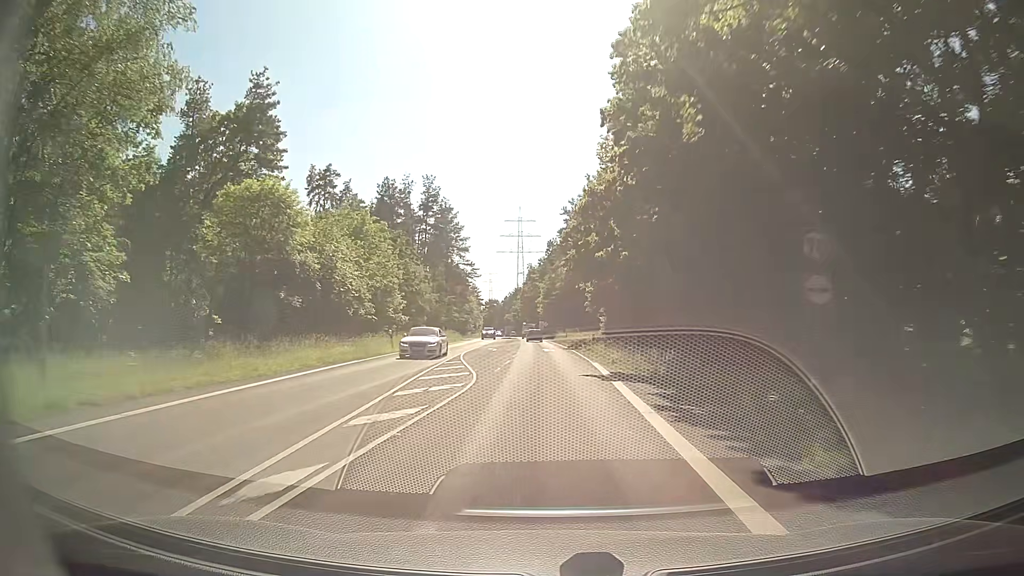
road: secondary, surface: asphalt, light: Day
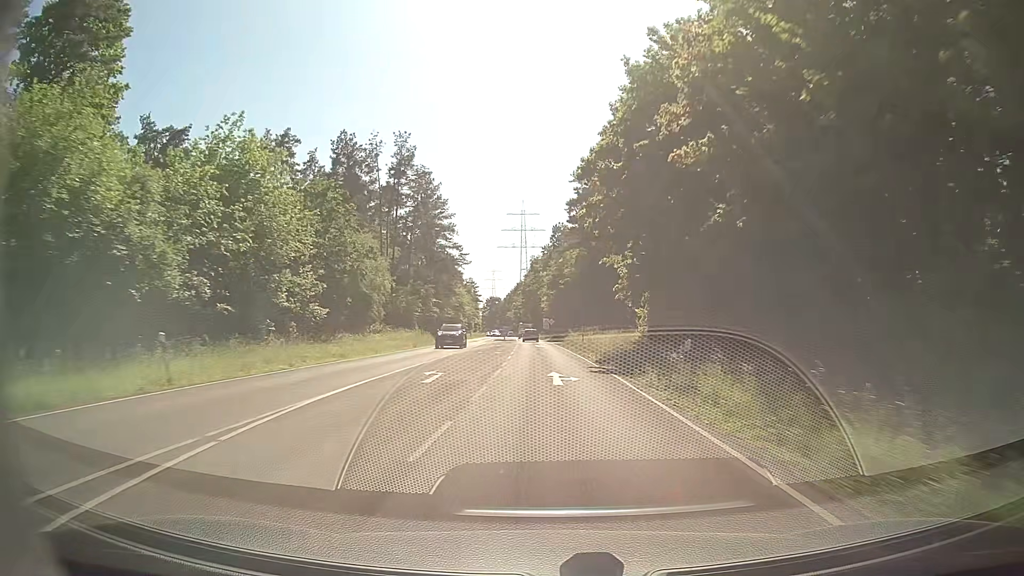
(-0.3, +24.9) m; -1°
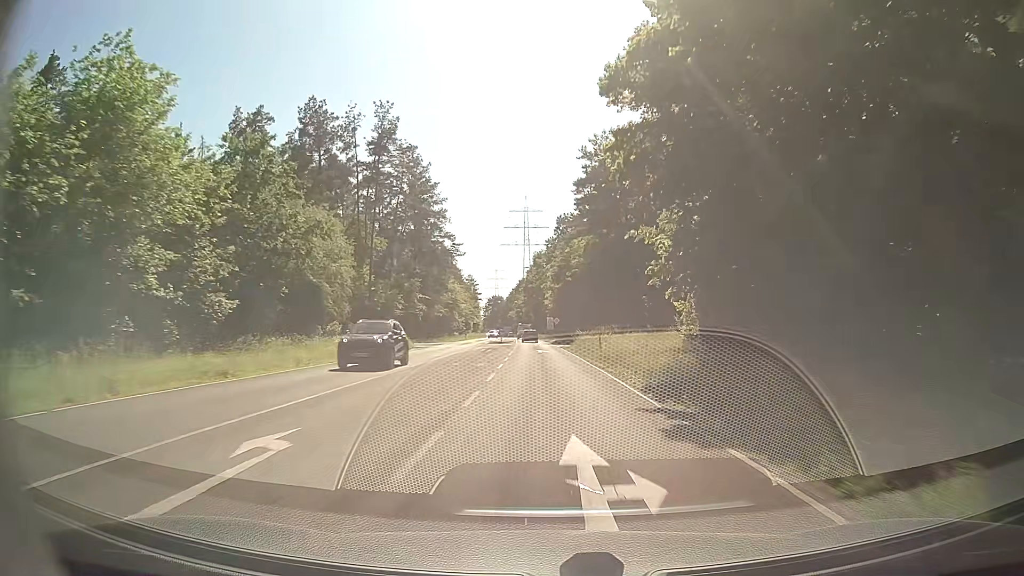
(+0.1, +12.4) m; 0°
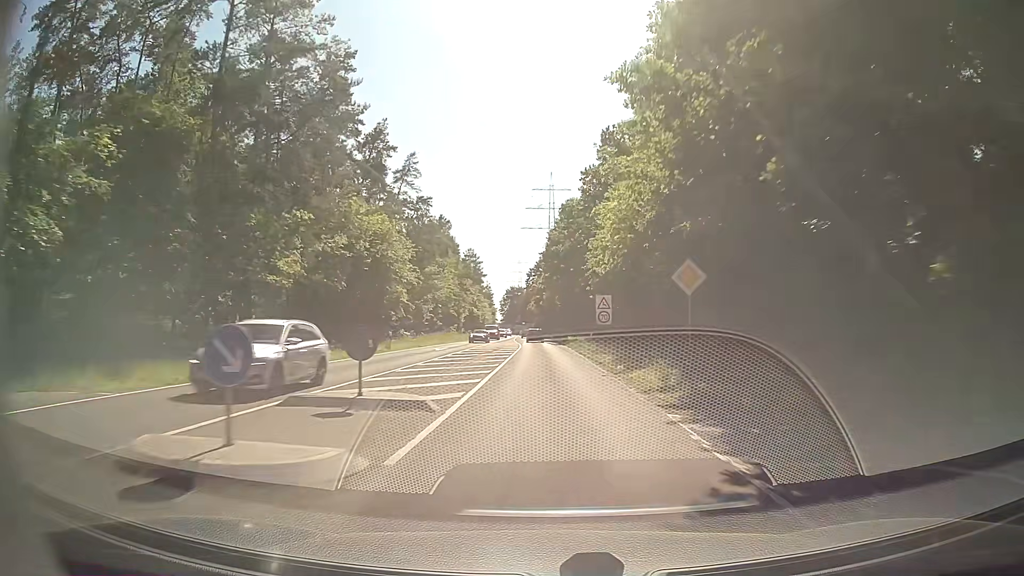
(-1.1, +62.0) m; -2°
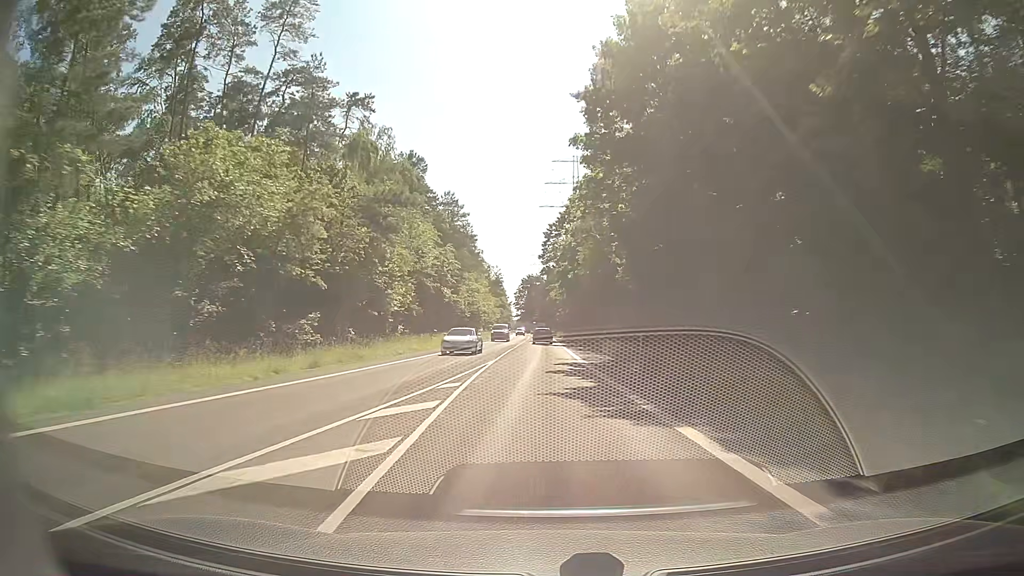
(-1.3, +61.8) m; -2°
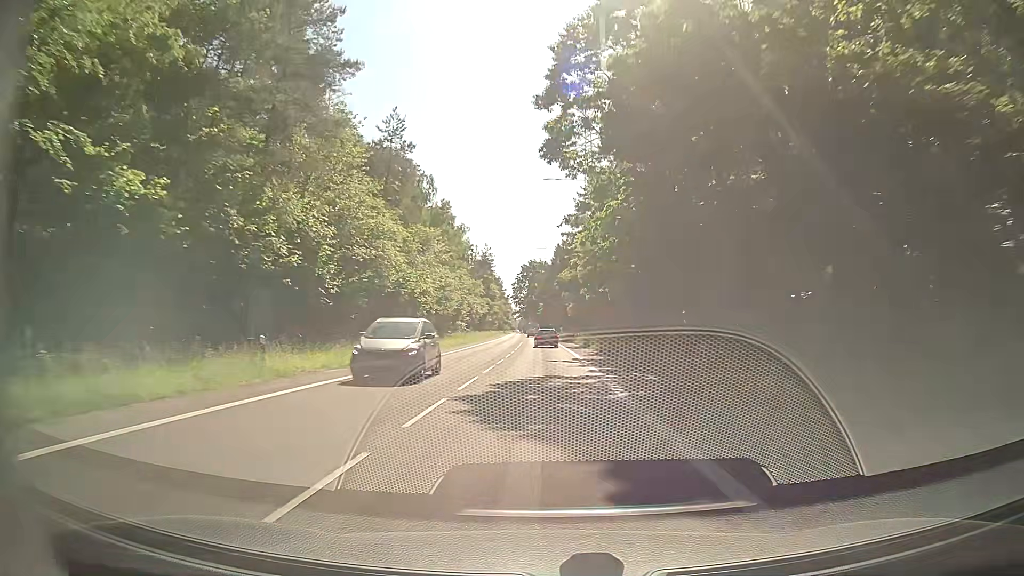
(-0.2, +60.0) m; 0°
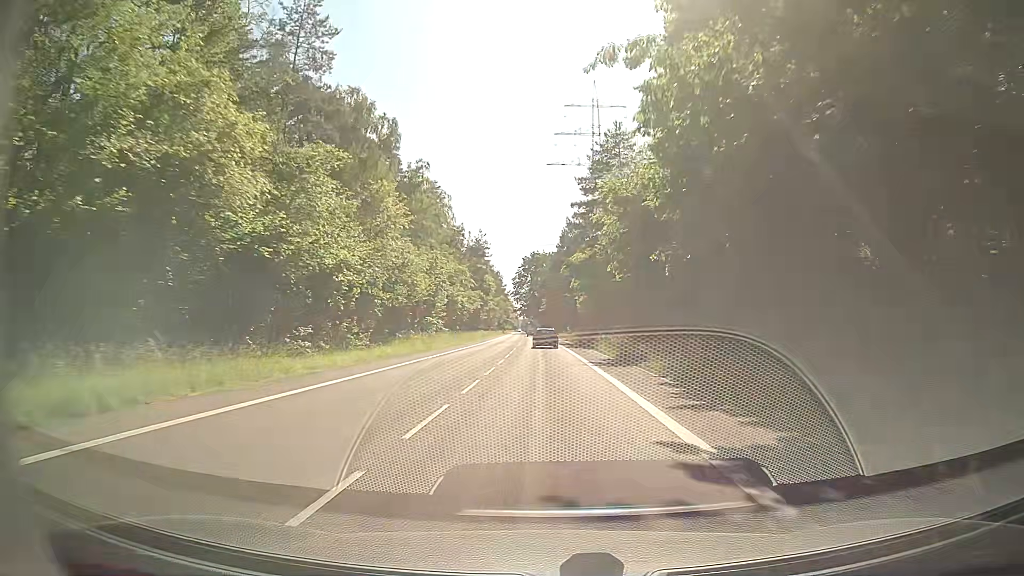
(-0.2, +23.7) m; 0°
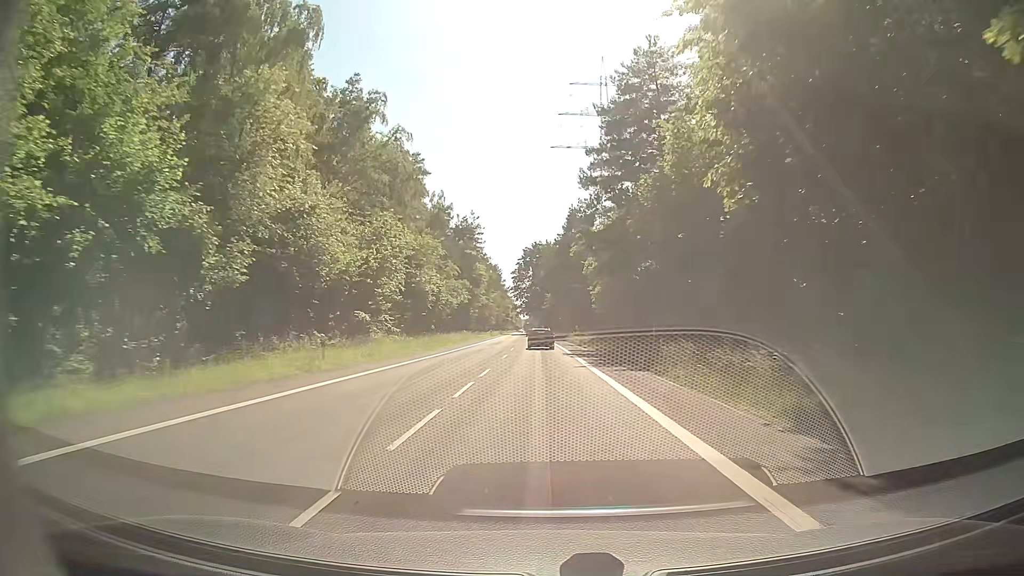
(-0.1, +23.6) m; 0°
(0, +10) (0, +20) (0, +30) (0, +40) (0, +50) (-1, +60) (-1, +70) (-1, +80) (-1, +90) (-2, +100) m
